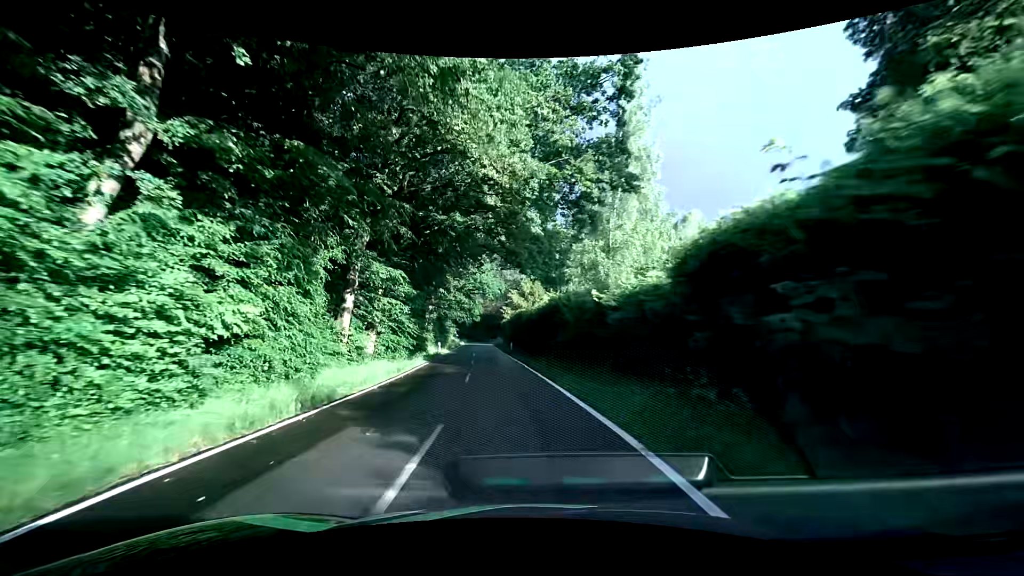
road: tertiary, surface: asphalt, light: Day
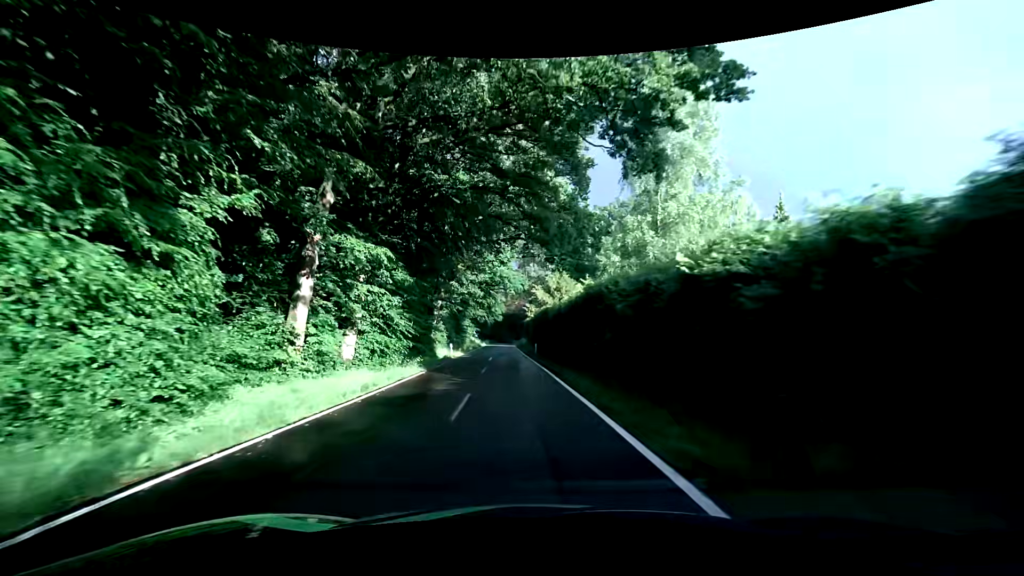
(-0.2, +7.2) m; -2°
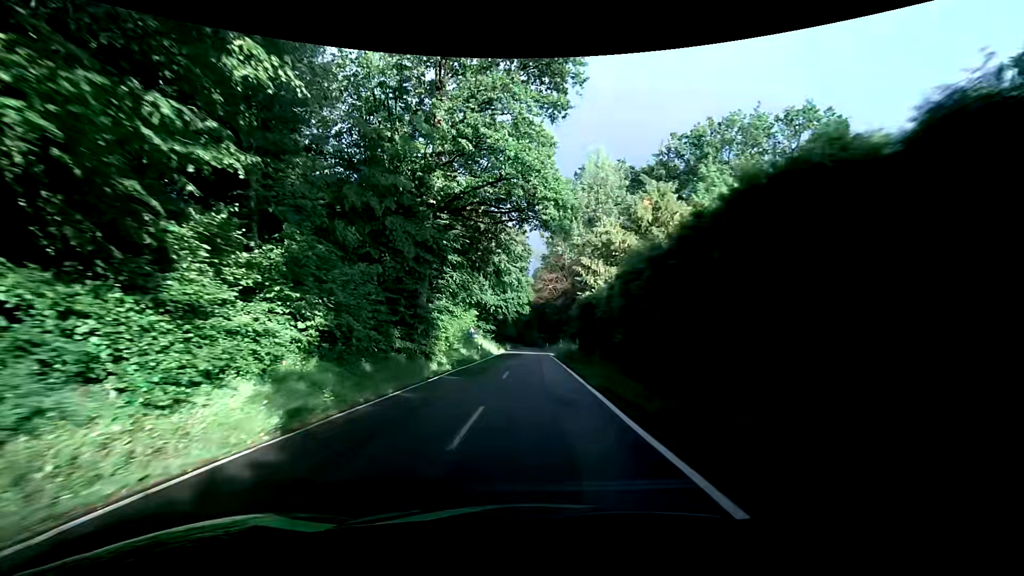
(-2.1, +37.2) m; -4°
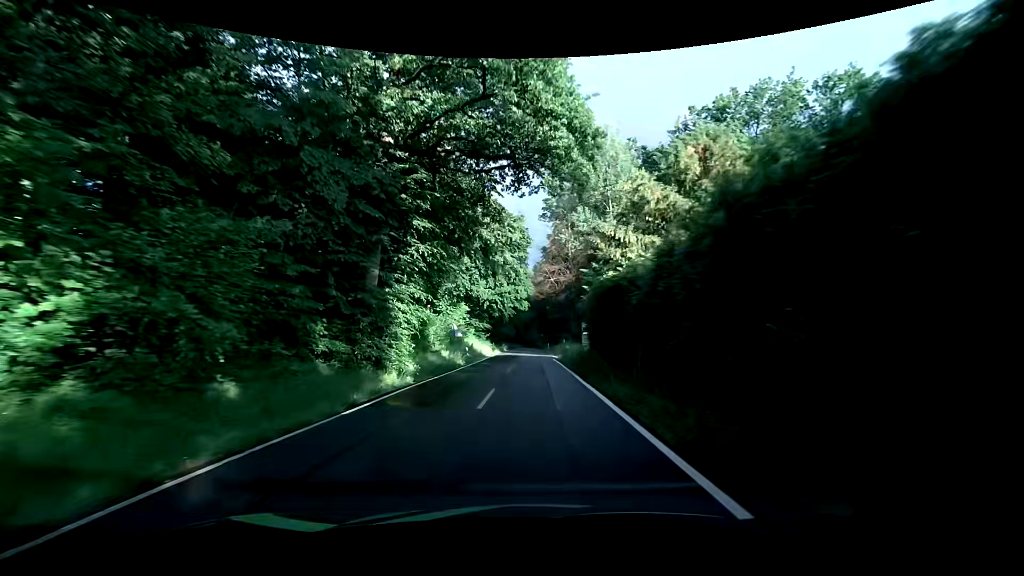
(0.0, +7.9) m; 0°
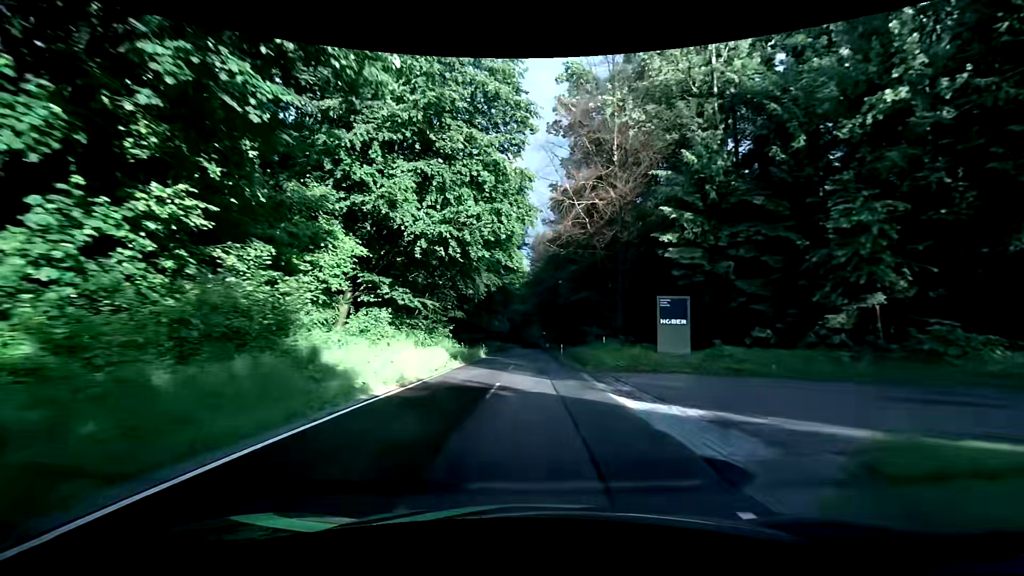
(-0.3, +33.7) m; -1°
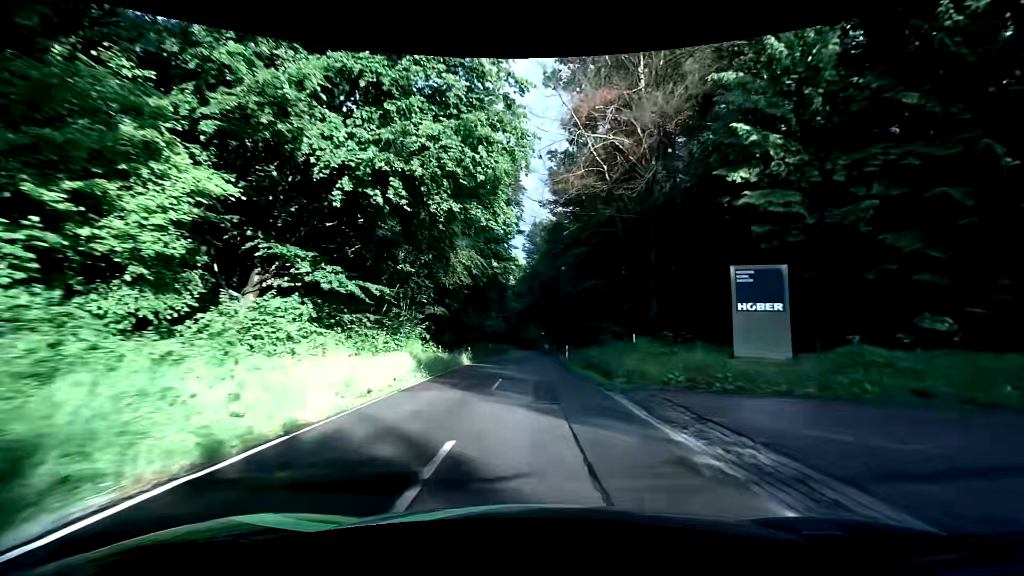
(+0.2, +8.9) m; +1°
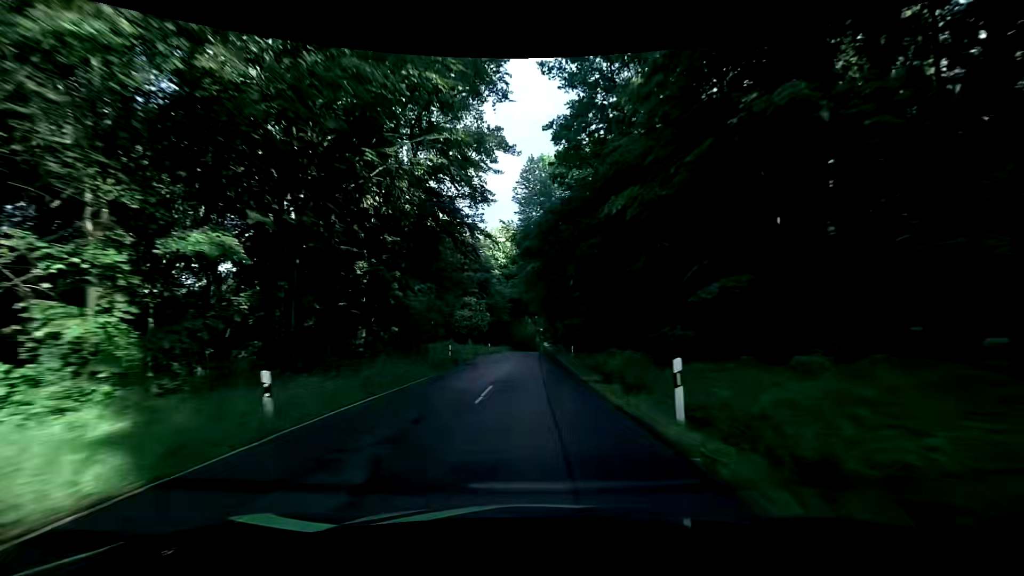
(0.0, +27.2) m; 0°
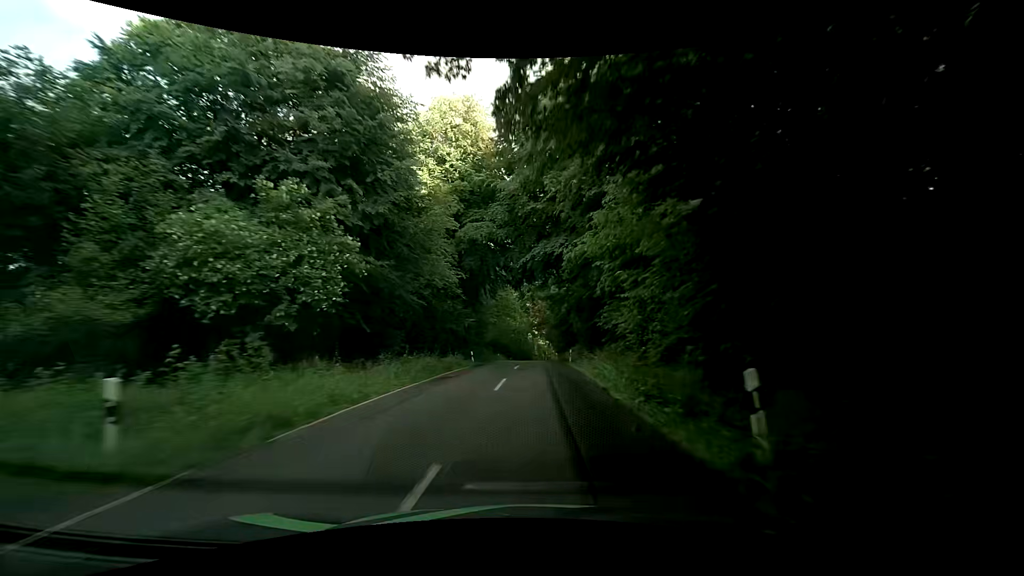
(-0.1, +44.3) m; 0°
(0, +10) (+1, +20) (+1, +30) (+1, +40) (+2, +50) (+2, +60) (+3, +70) (+3, +80) (+3, +90) (+4, +100) m
